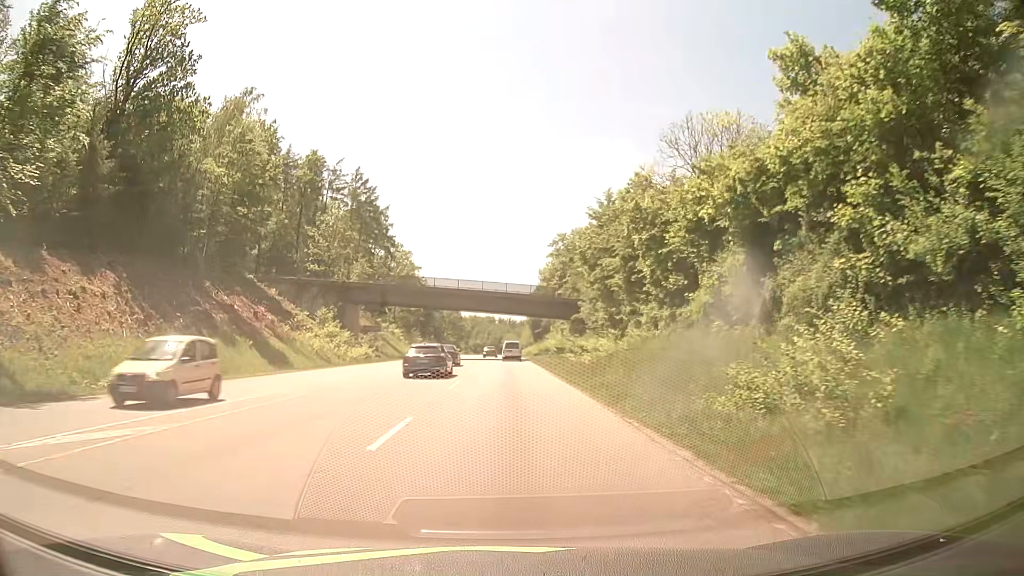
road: secondary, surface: asphalt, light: Day
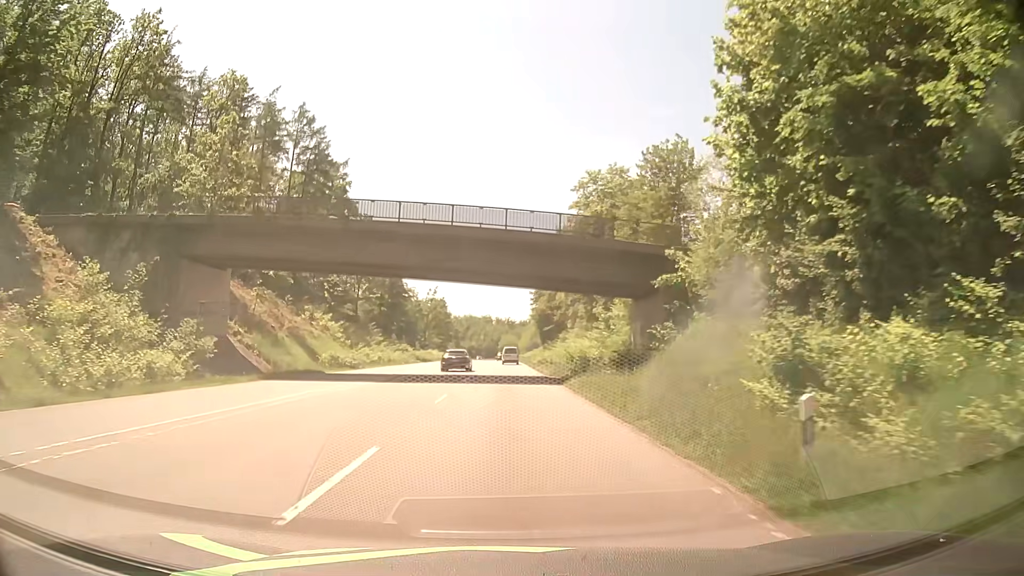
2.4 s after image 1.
(-0.2, +38.4) m; 0°
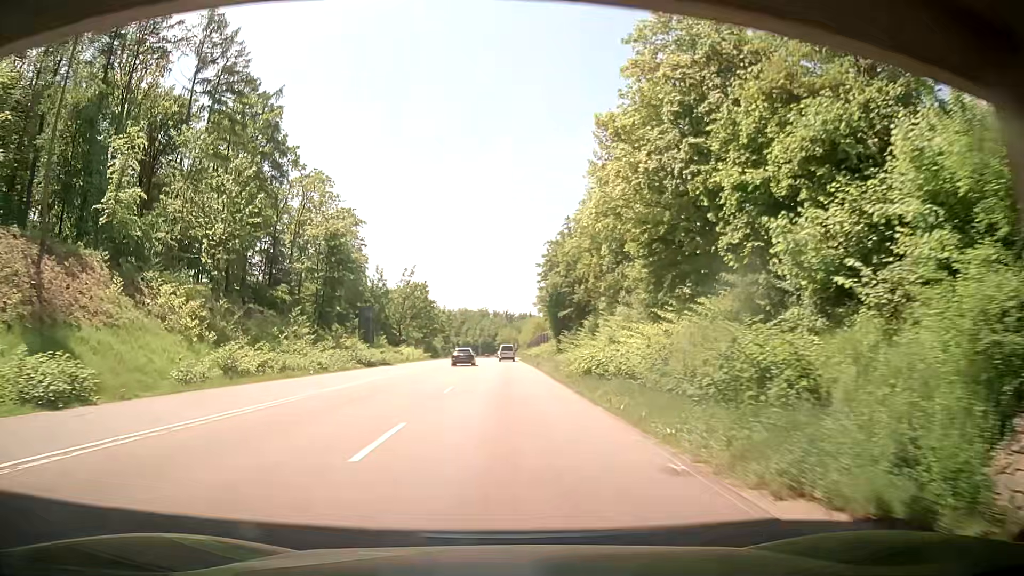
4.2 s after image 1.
(-0.1, +32.2) m; 0°
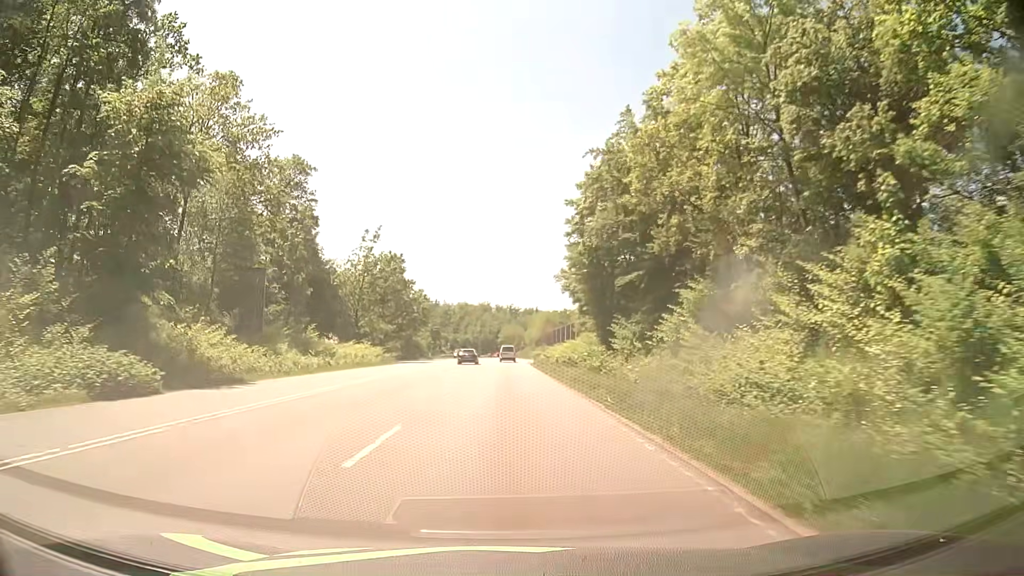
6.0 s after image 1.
(0.0, +35.0) m; 0°
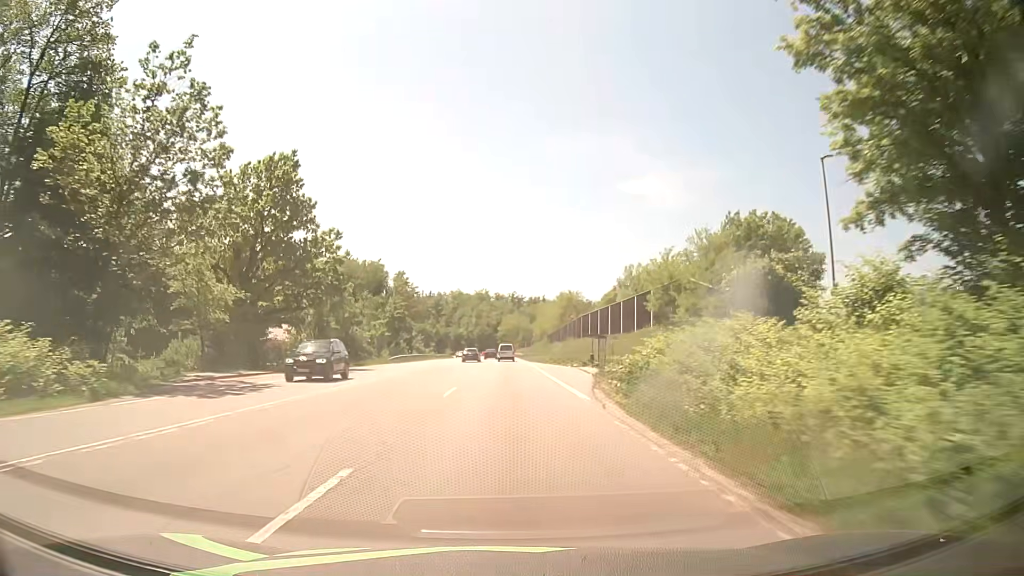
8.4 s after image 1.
(0.0, +50.7) m; 0°
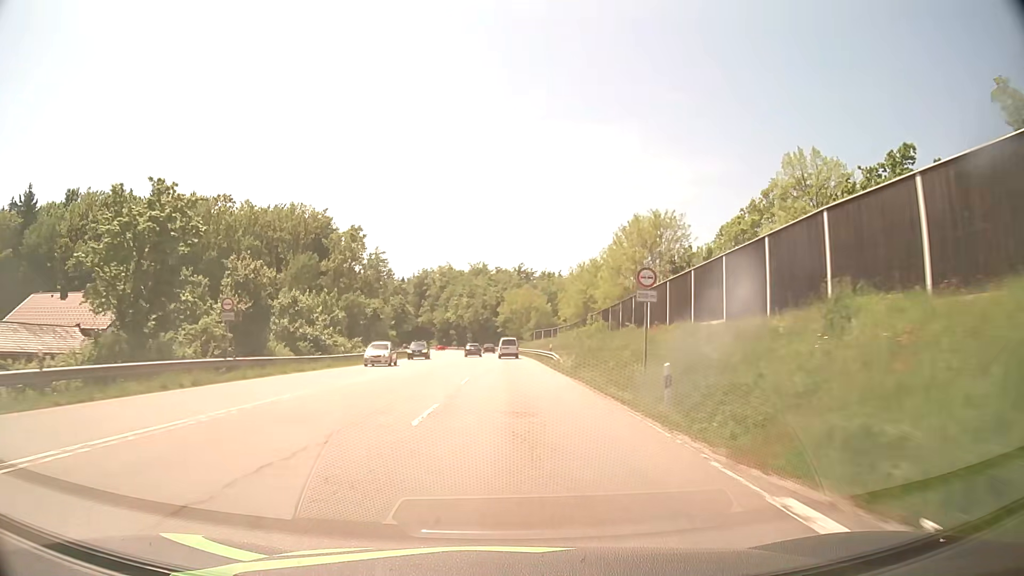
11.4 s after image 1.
(-0.6, +66.3) m; -1°
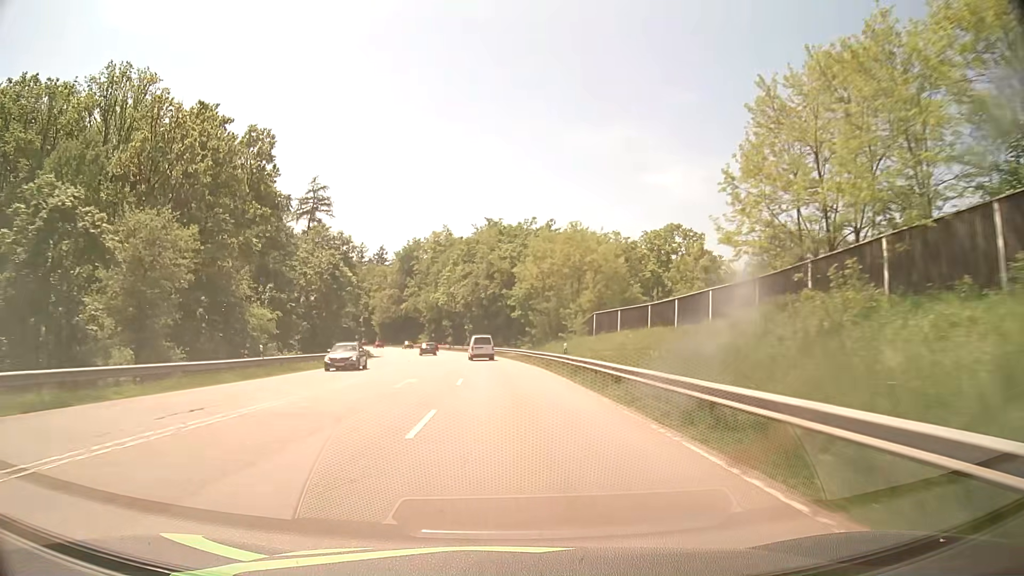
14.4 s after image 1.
(-0.2, +63.5) m; -1°
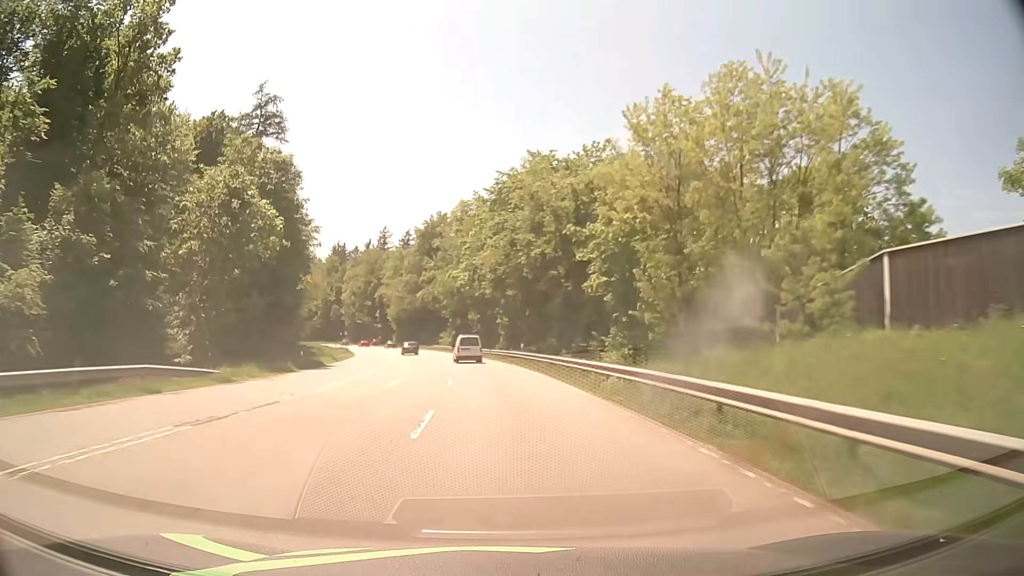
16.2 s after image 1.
(-0.9, +36.1) m; -3°
(0, +10) (0, +20) (-1, +30) (-2, +40) (-3, +50) (-4, +60) (-6, +70) (-8, +79) (-10, +89) (-13, +99) m
